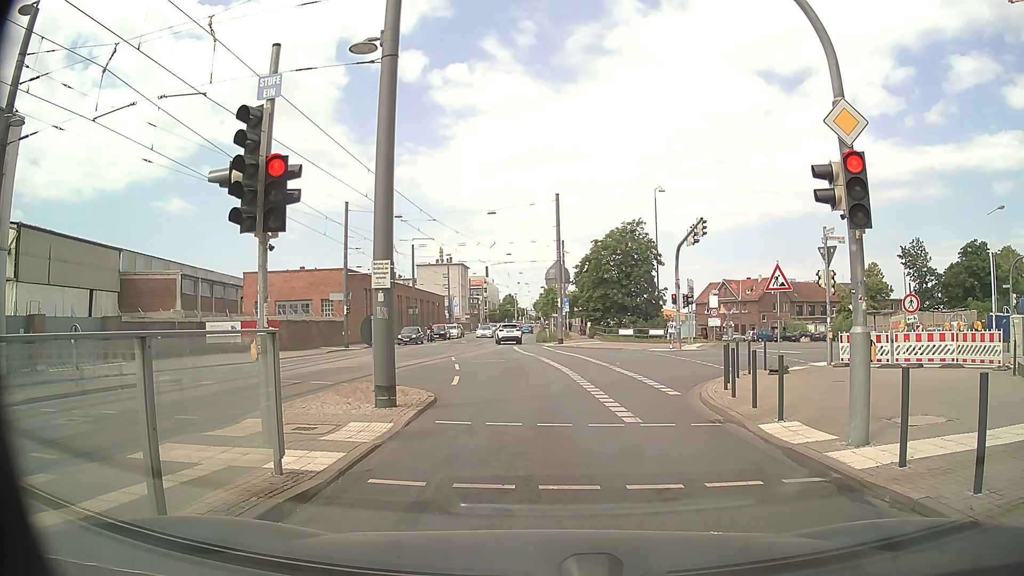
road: secondary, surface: asphalt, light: Day
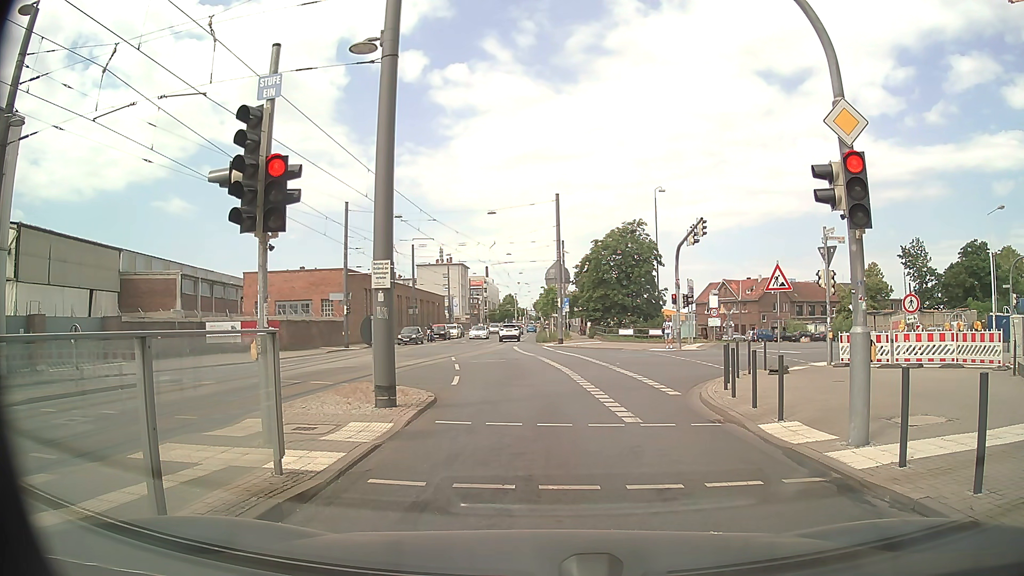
(0.0, 0.0) m; 0°
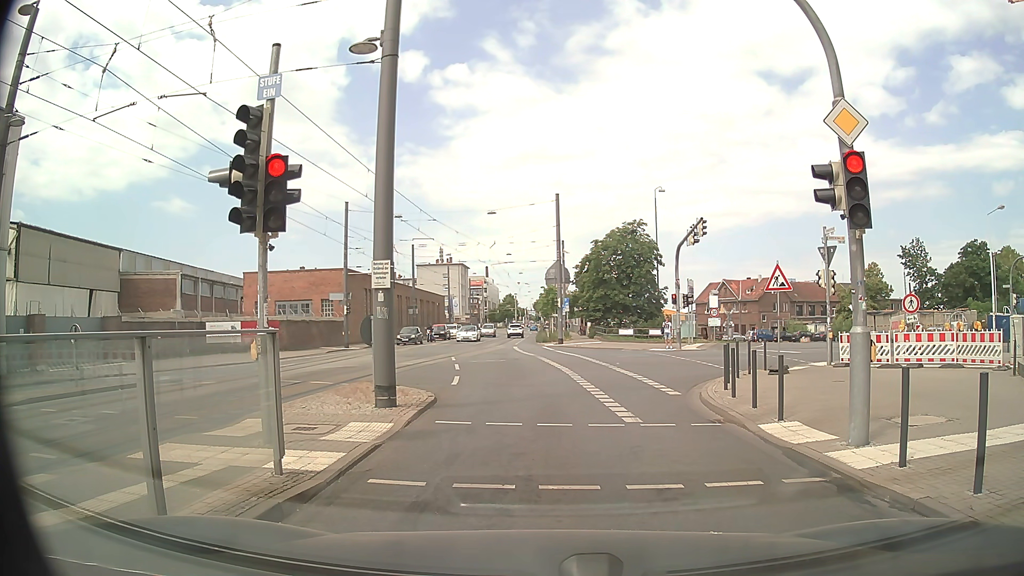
(0.0, 0.0) m; 0°
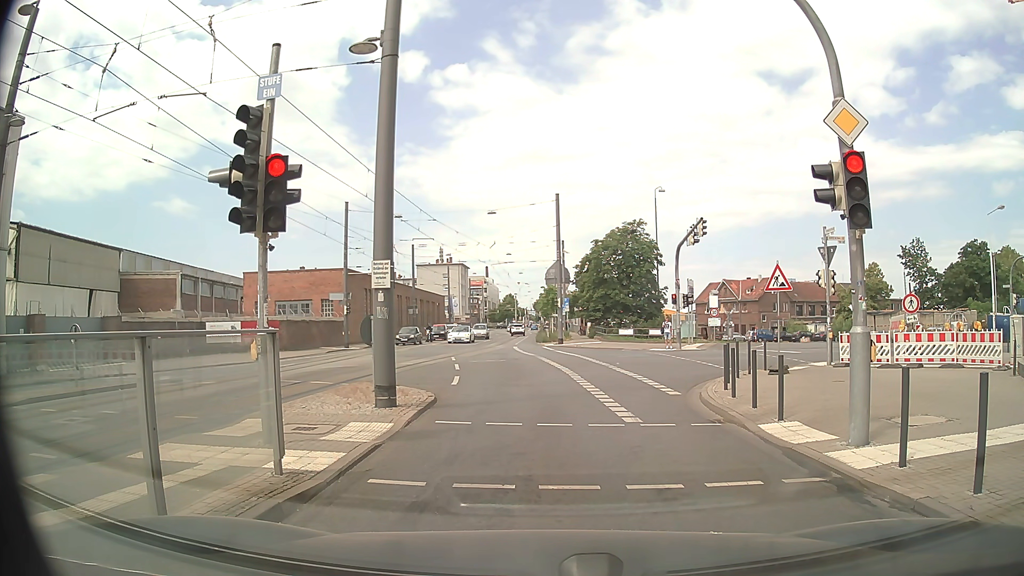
(0.0, 0.0) m; 0°
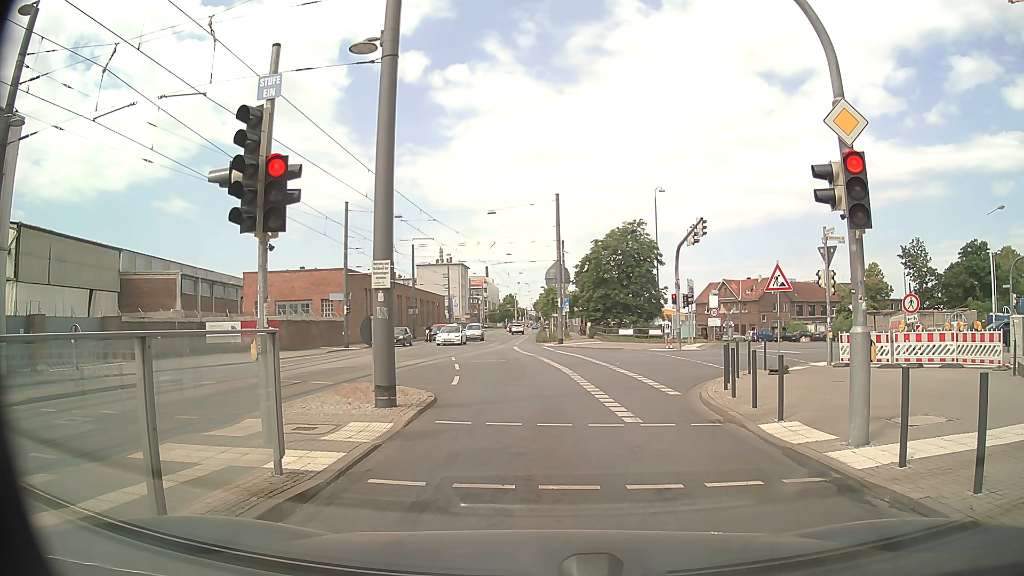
(0.0, 0.0) m; 0°
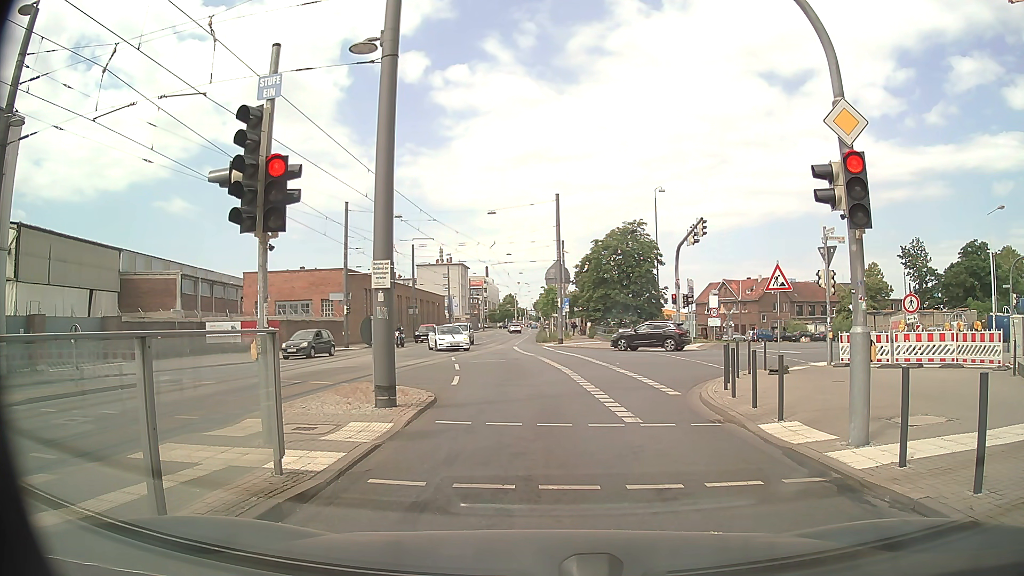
(0.0, 0.0) m; 0°
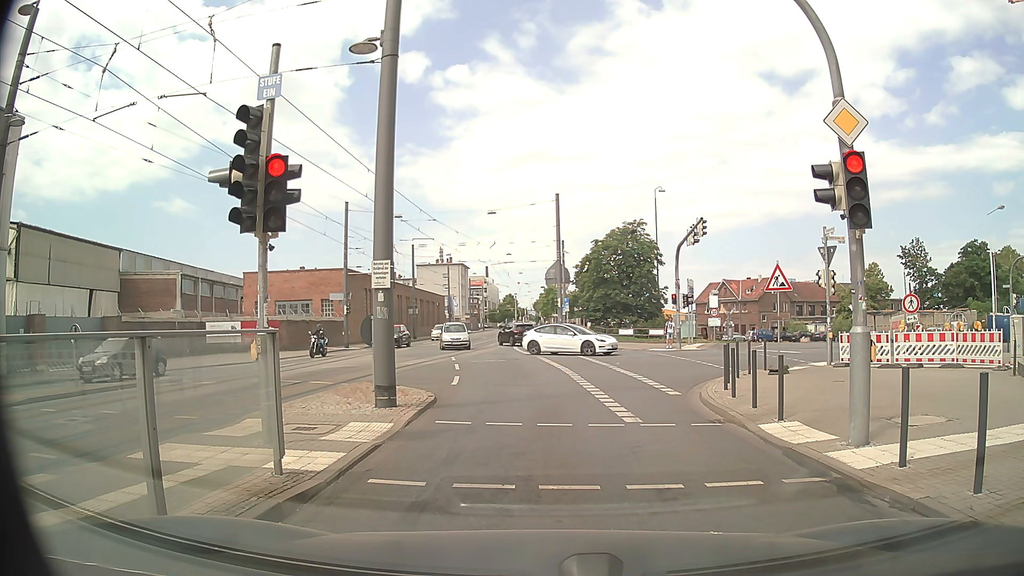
(0.0, 0.0) m; 0°
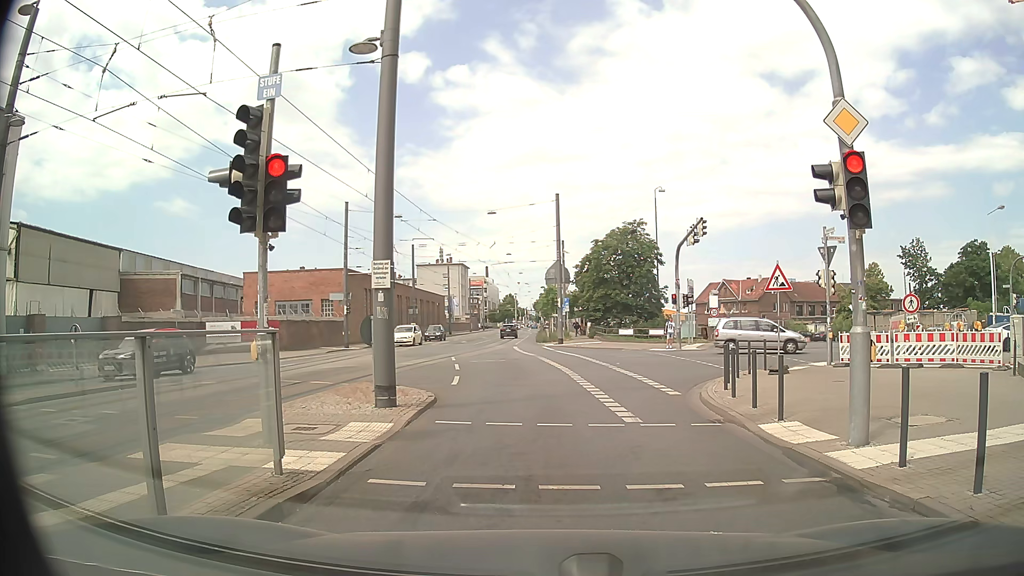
(0.0, 0.0) m; 0°
(0, +10) (-1, +20) (-2, +30) (-4, +40) (-5, +50) (-6, +60) (-6, +70) (-6, +80) (-6, +90) (-7, +100) m
